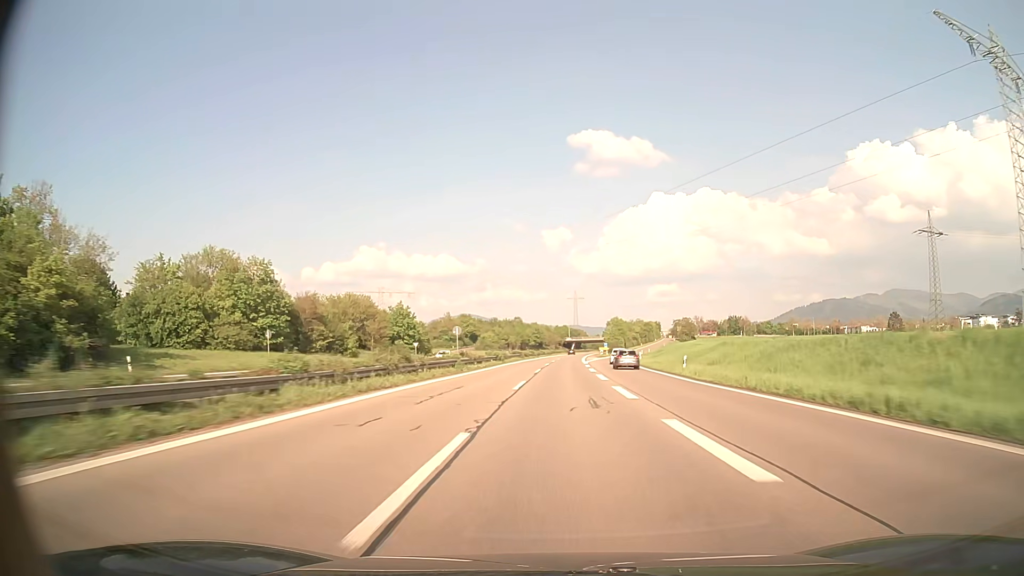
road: trunk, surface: asphalt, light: Day
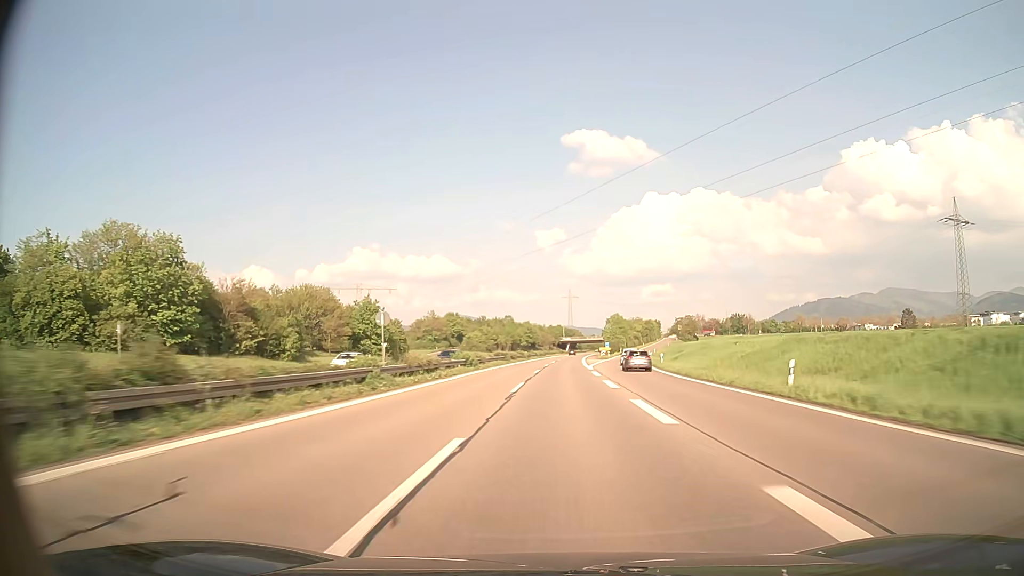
(+0.1, +18.5) m; +1°
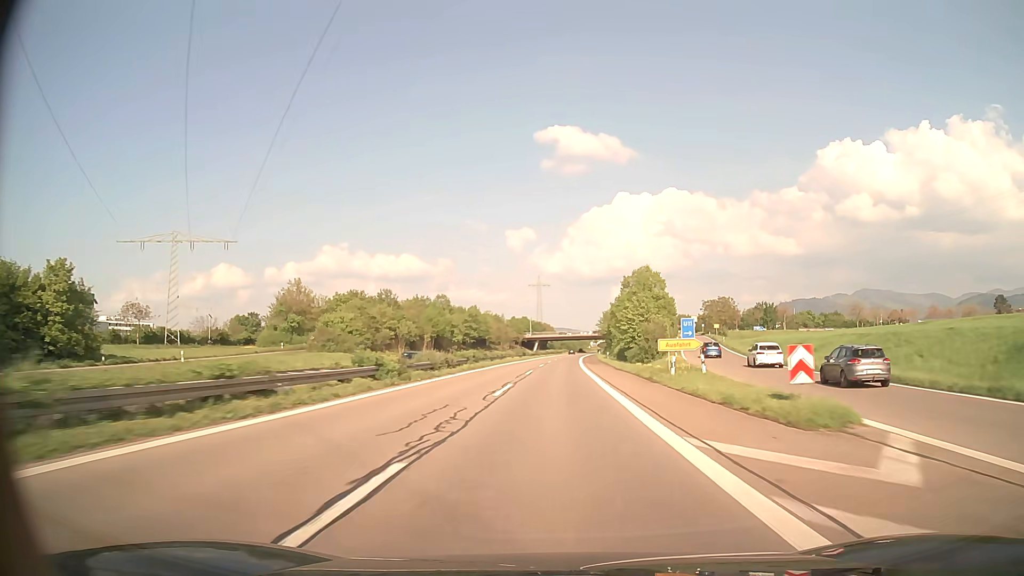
(+2.2, +92.6) m; +3°
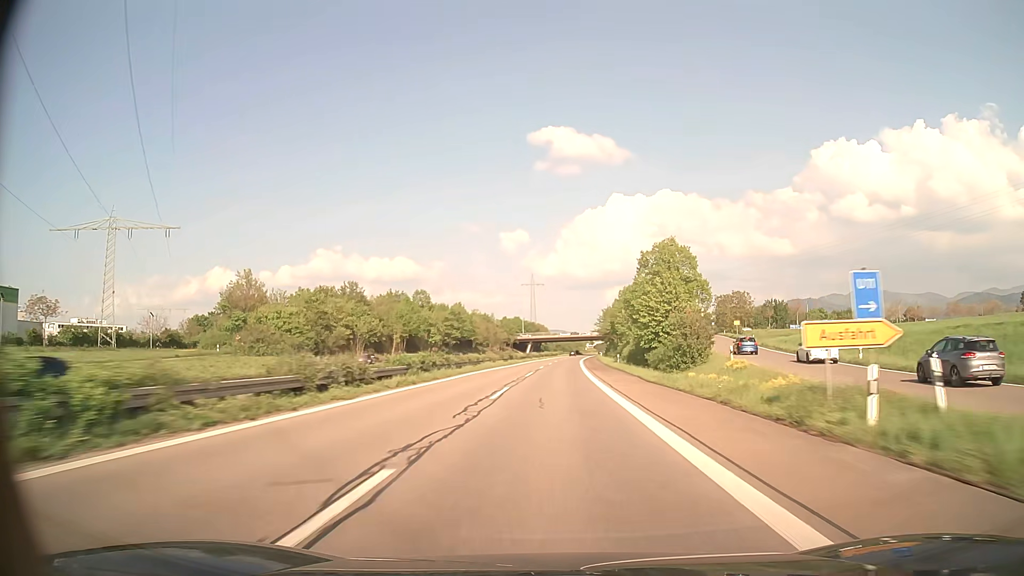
(+0.1, +18.5) m; 0°
(0, +10) (0, +20) (0, +30) (0, +40) (+1, +50) (+1, +60) (+1, +70) (+1, +80) (+2, +90) (+2, +100) m
